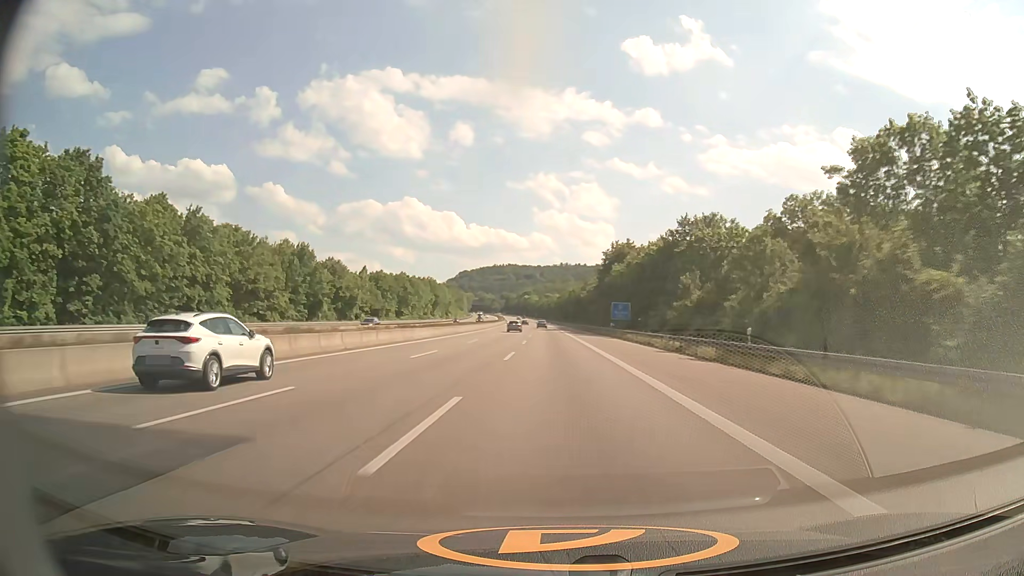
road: motorway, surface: asphalt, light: Day
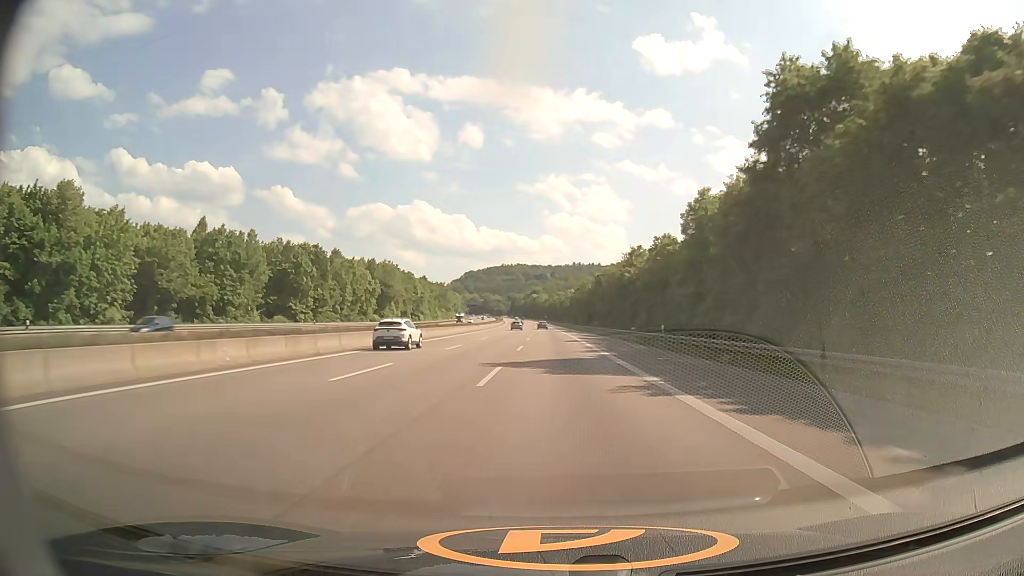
(-0.9, +81.5) m; -1°
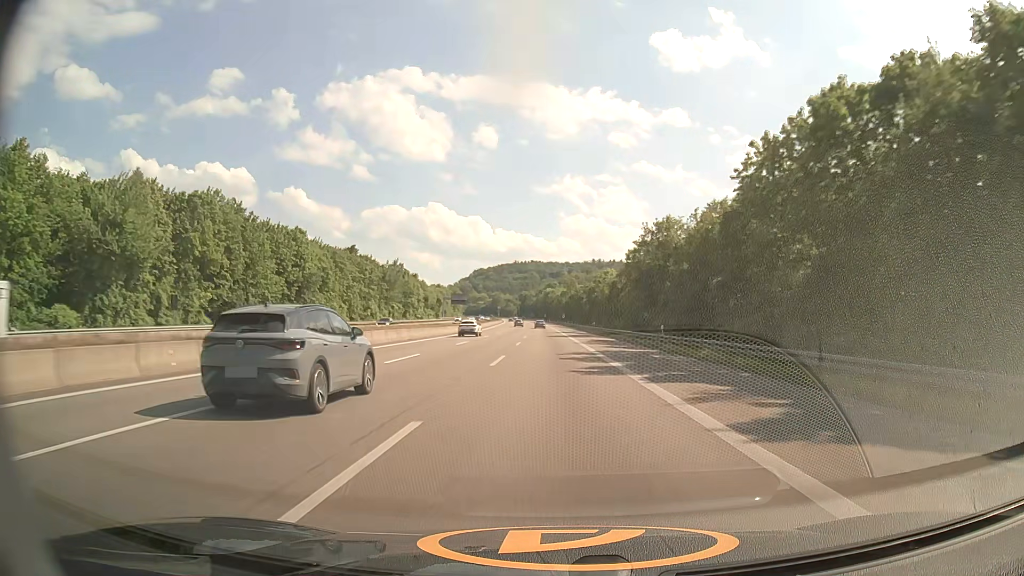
(-1.1, +101.3) m; -1°
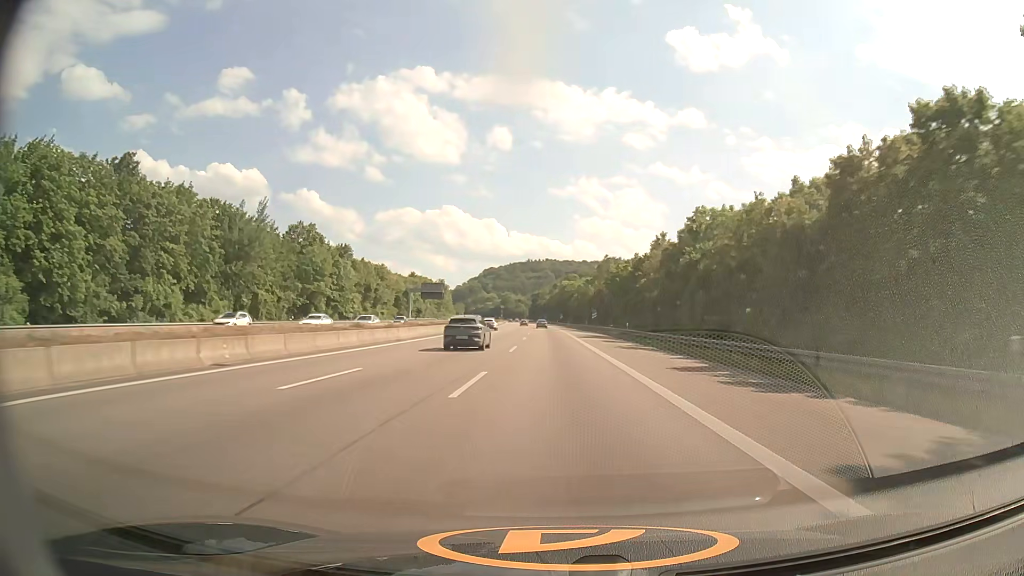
(-1.0, +81.3) m; -1°
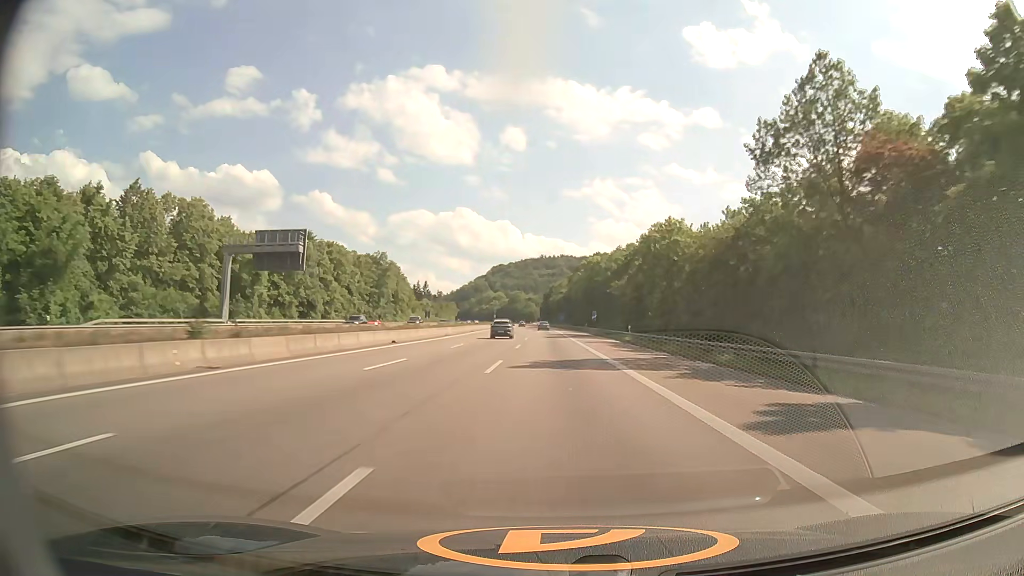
(-1.2, +101.6) m; -1°
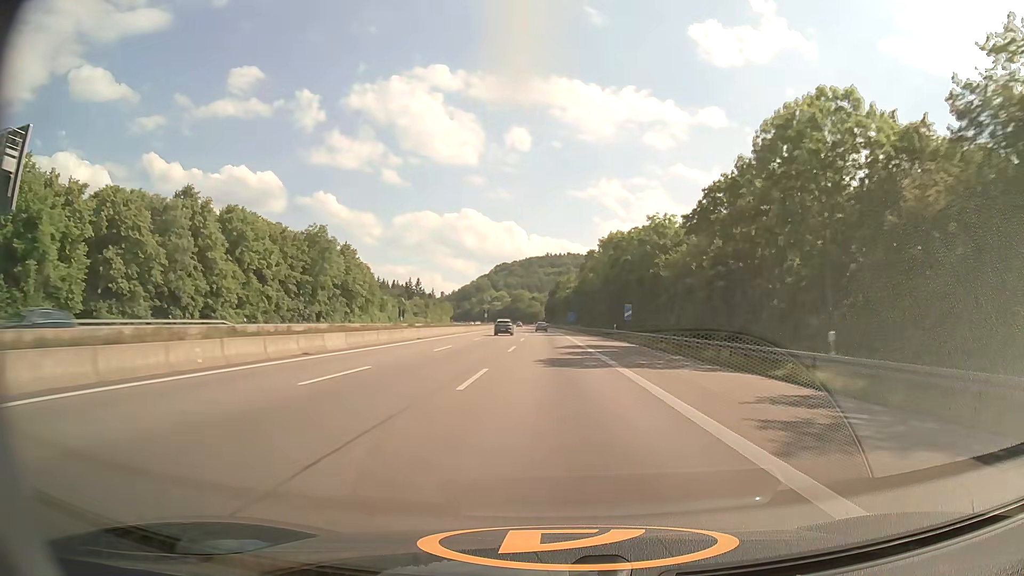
(-0.1, +40.6) m; 0°
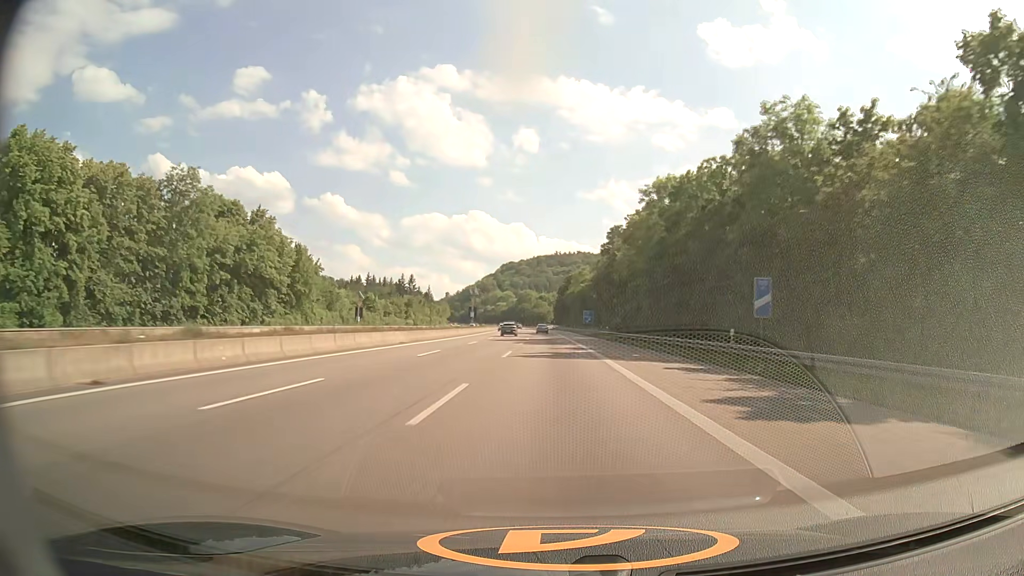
(-0.3, +40.6) m; -1°
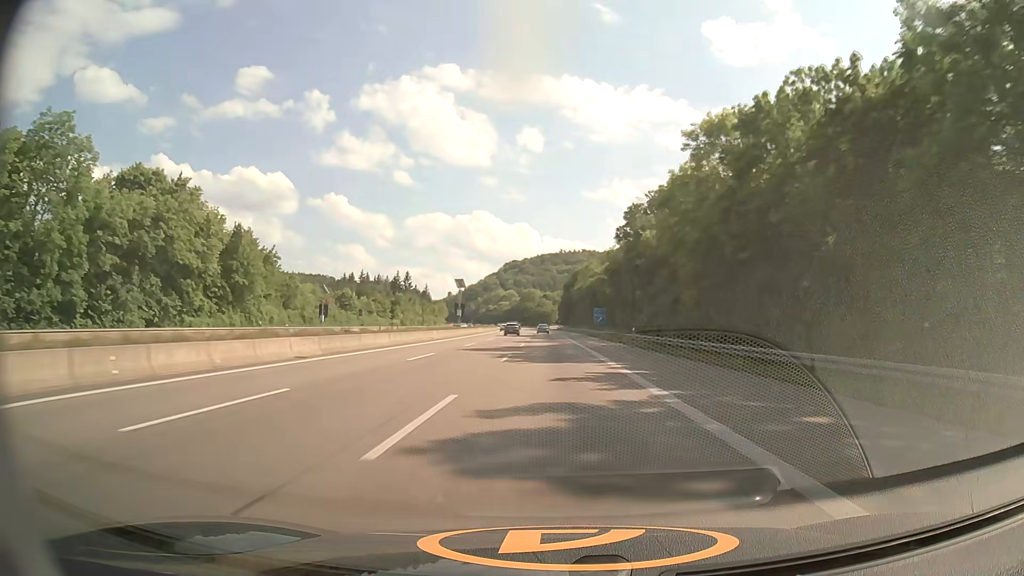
(0.0, +20.3) m; 0°
(0, +10) (0, +20) (0, +30) (0, +40) (0, +50) (0, +60) (-1, +70) (-1, +80) (-1, +90) (-1, +100) m
